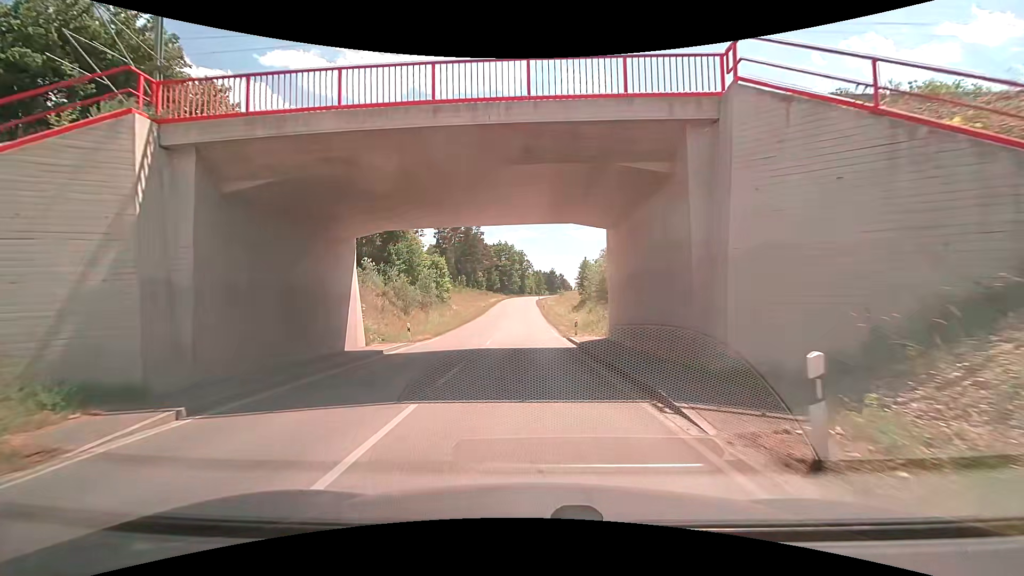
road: unclassified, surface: asphalt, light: Day
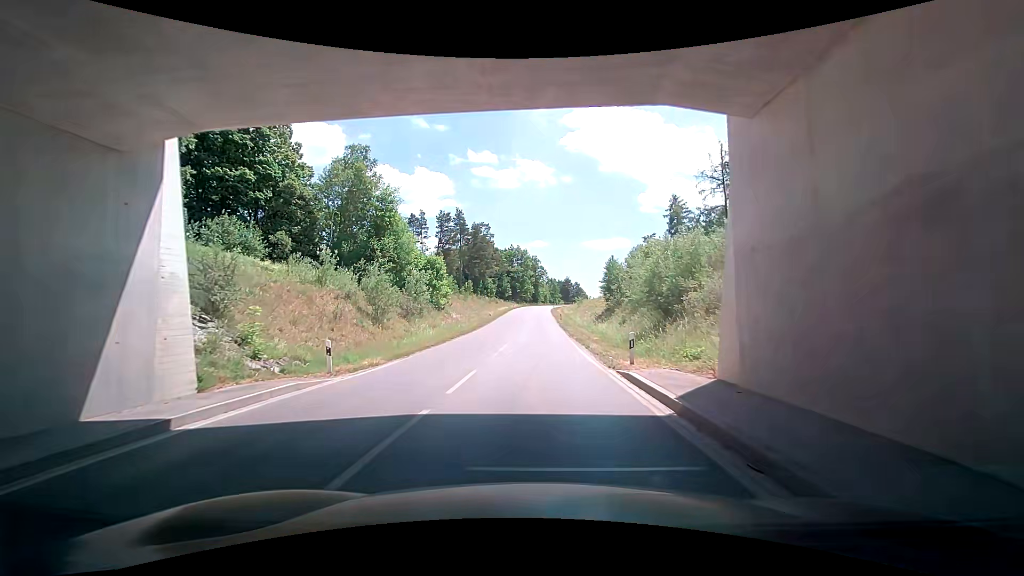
(-0.2, +12.1) m; -2°
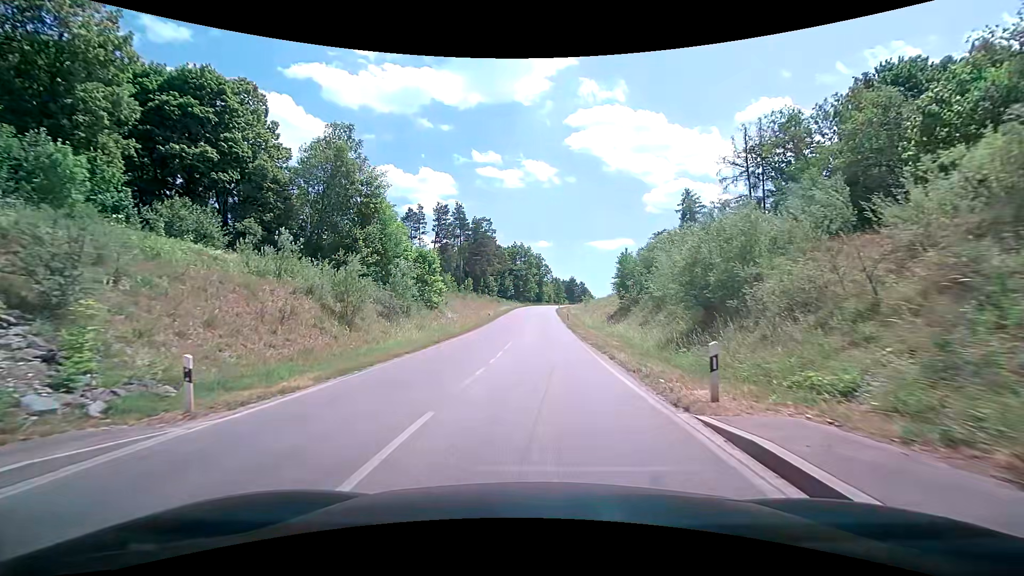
(-0.1, +6.3) m; 0°
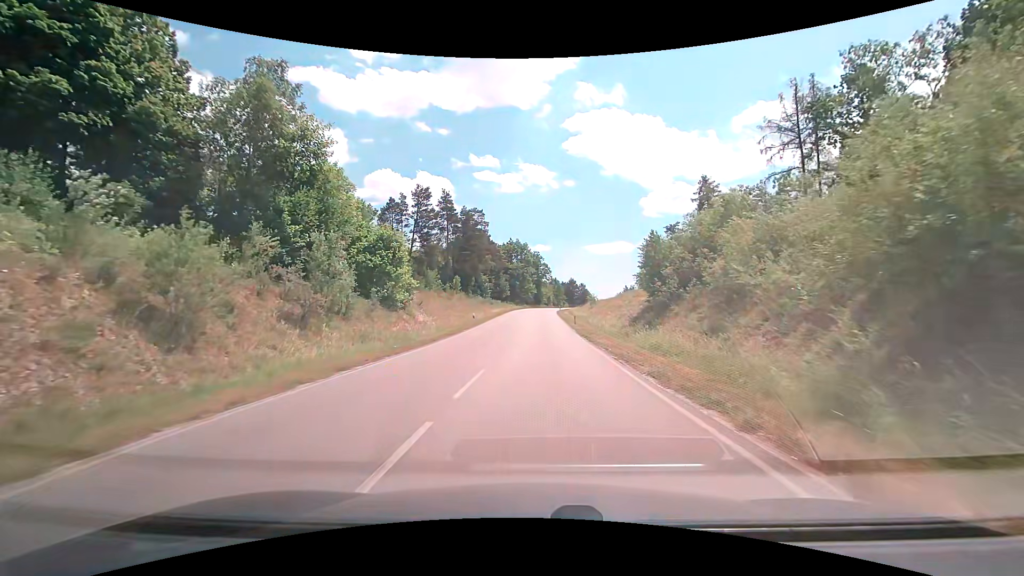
(-0.1, +13.1) m; 0°
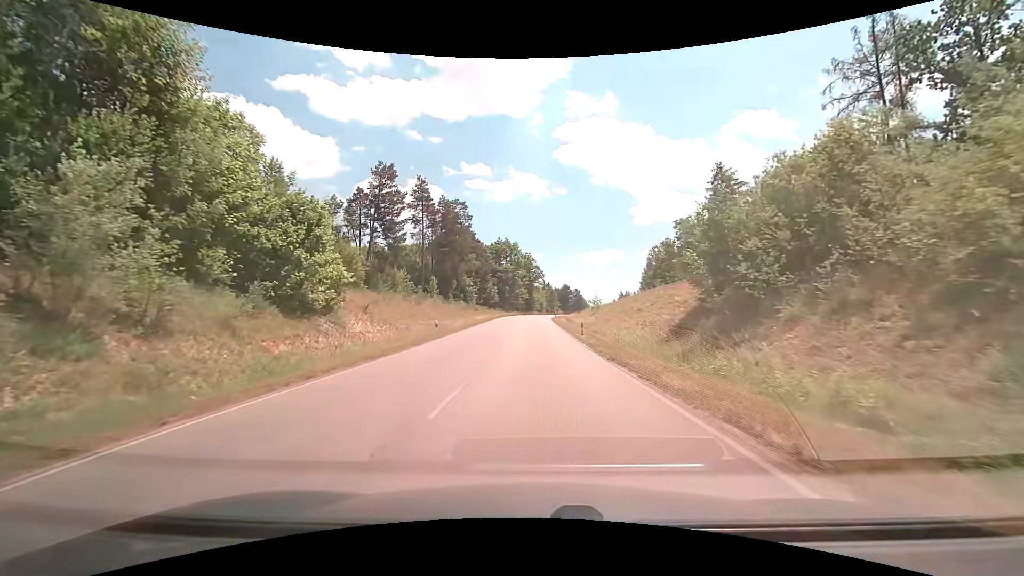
(+0.2, +13.8) m; +1°
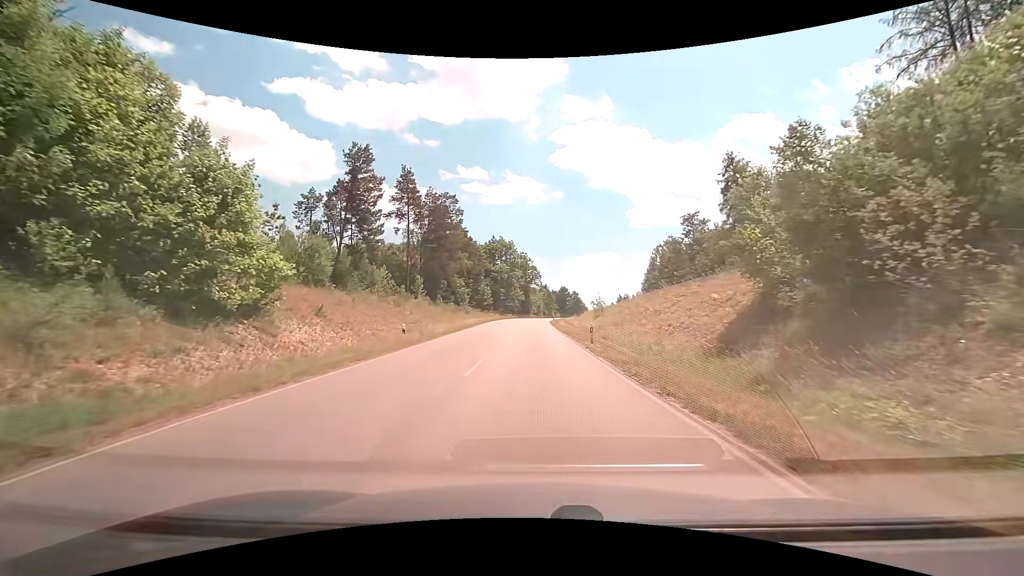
(0.0, +7.1) m; 0°
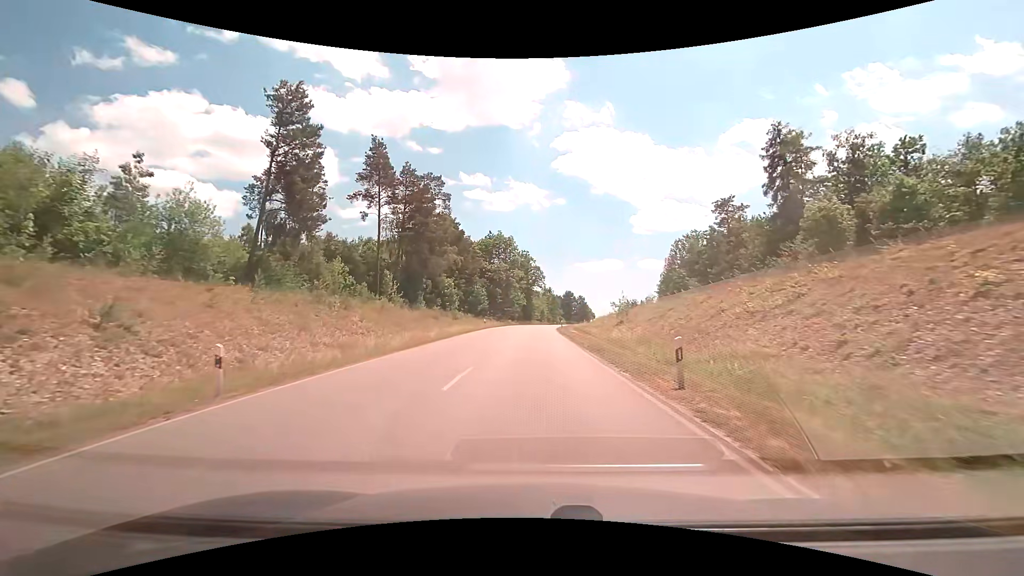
(0.0, +14.5) m; -1°
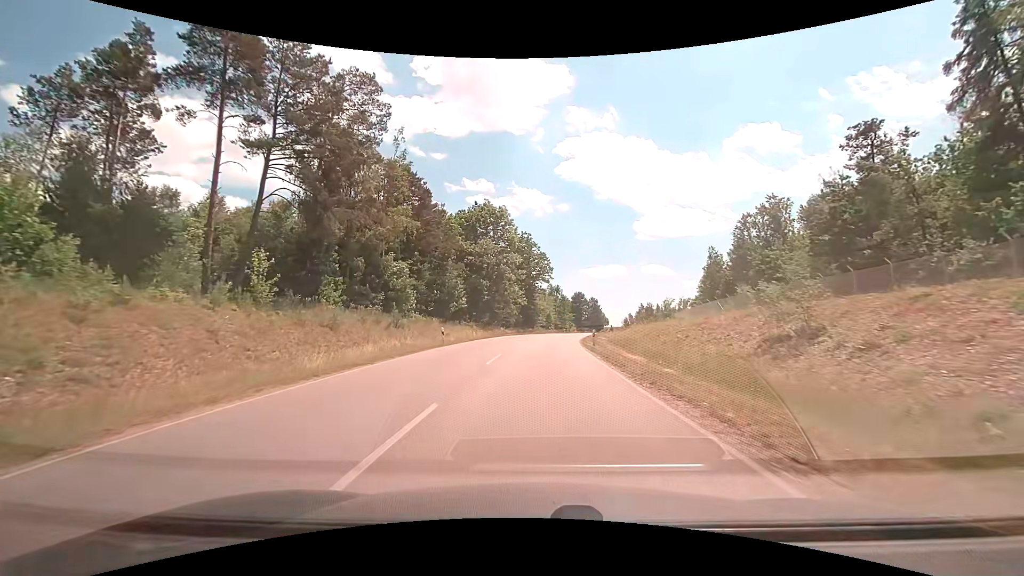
(0.0, +29.6) m; 0°
(0, +10) (0, +20) (+1, +30) (+2, +40) (+3, +50) (+4, +60) (+6, +70) (+9, +79) (+11, +89) (+14, +99) m
